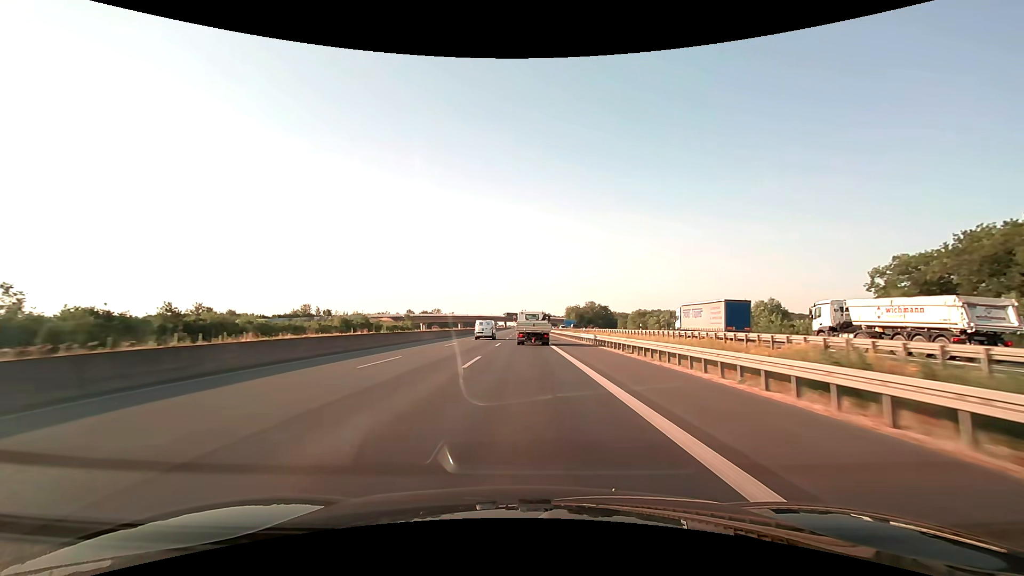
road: motorway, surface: asphalt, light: Day
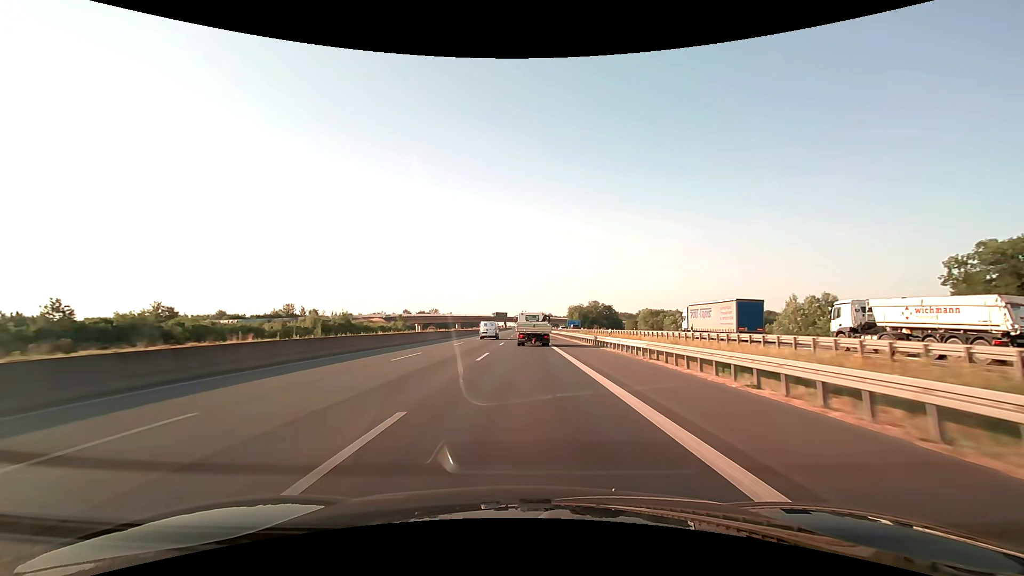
(0.0, +14.2) m; 0°
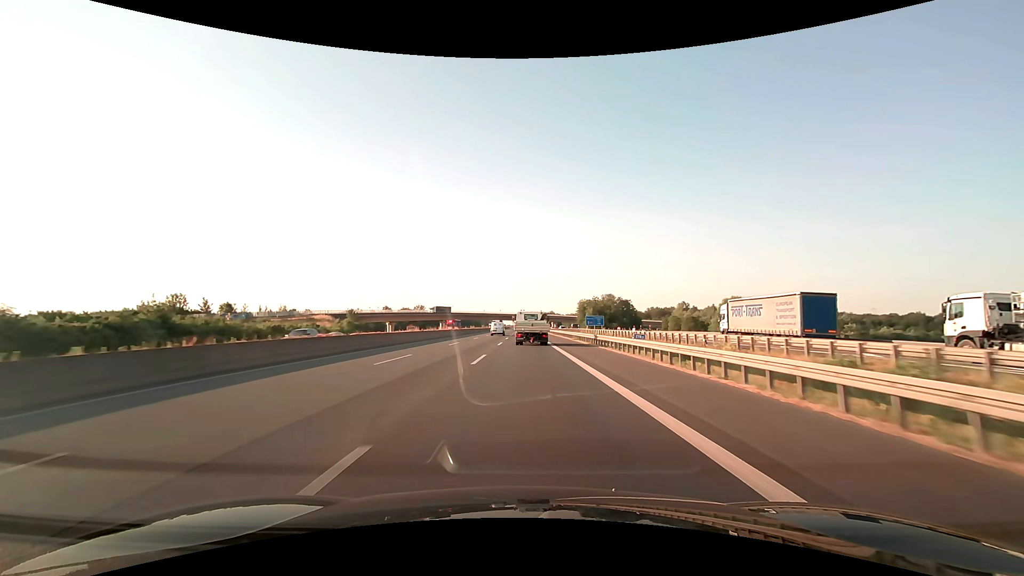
(0.0, +56.9) m; 0°
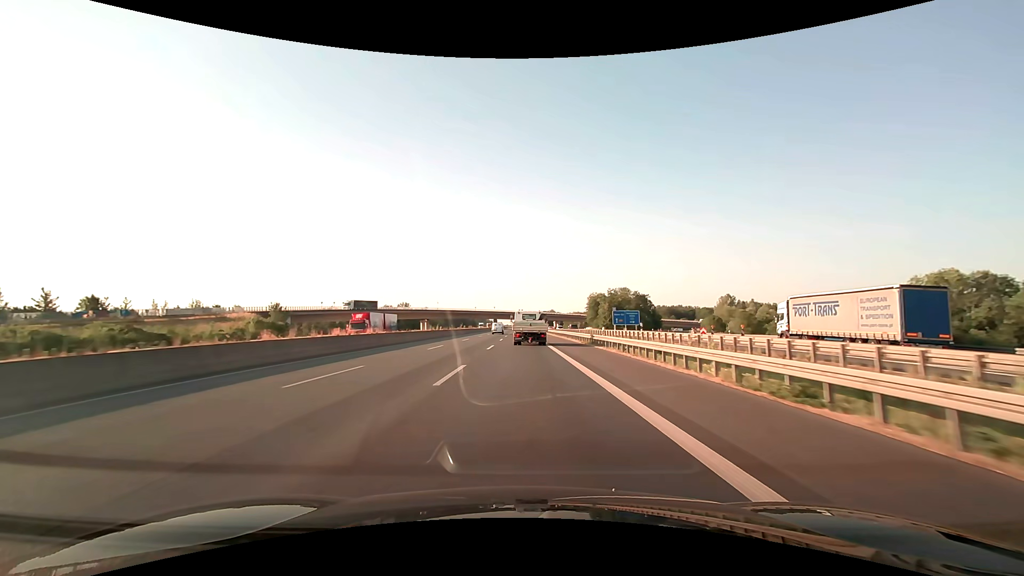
(+0.1, +42.7) m; 0°
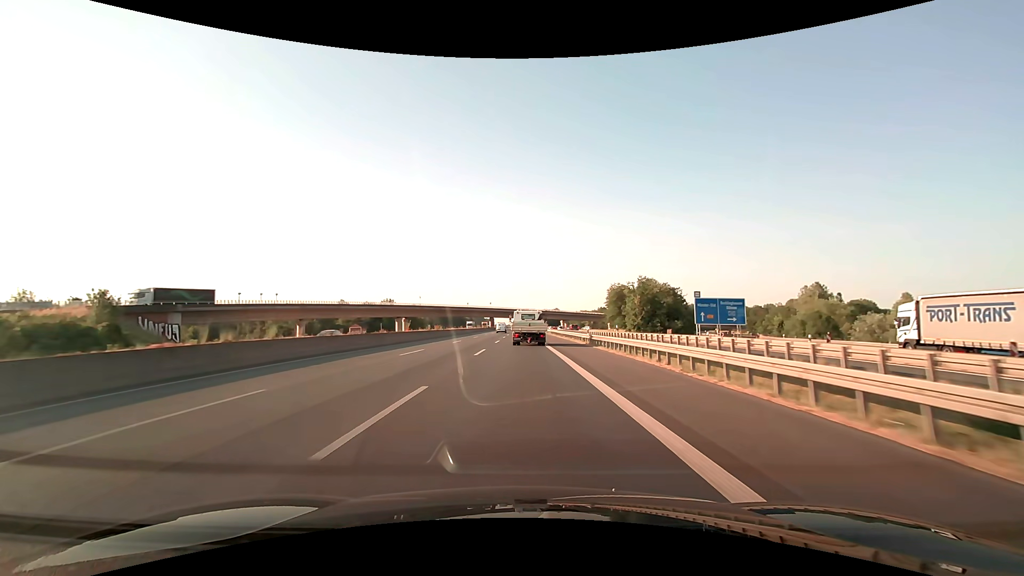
(-0.1, +42.7) m; 0°
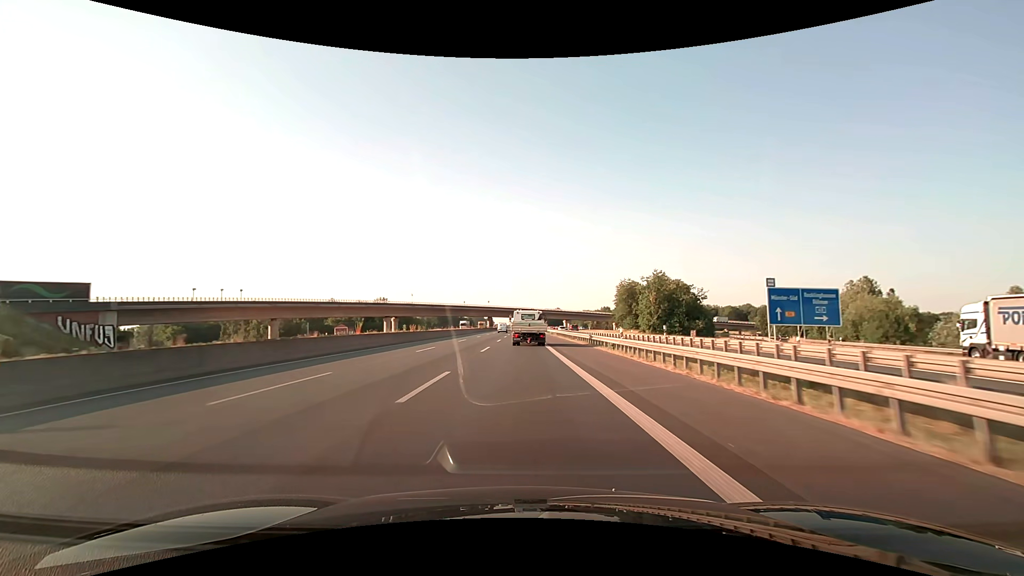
(0.0, +14.2) m; 0°
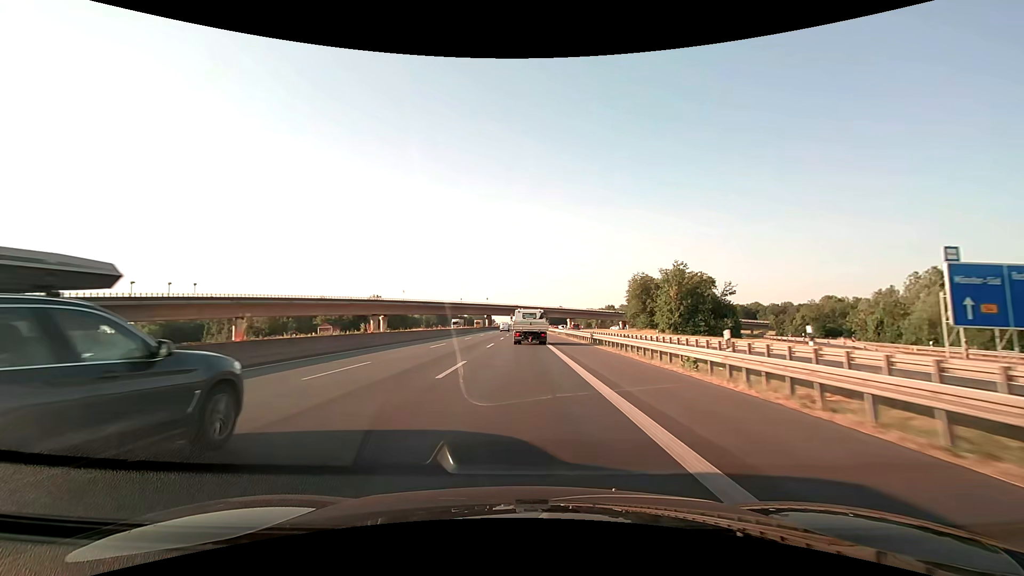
(0.0, +14.2) m; 0°
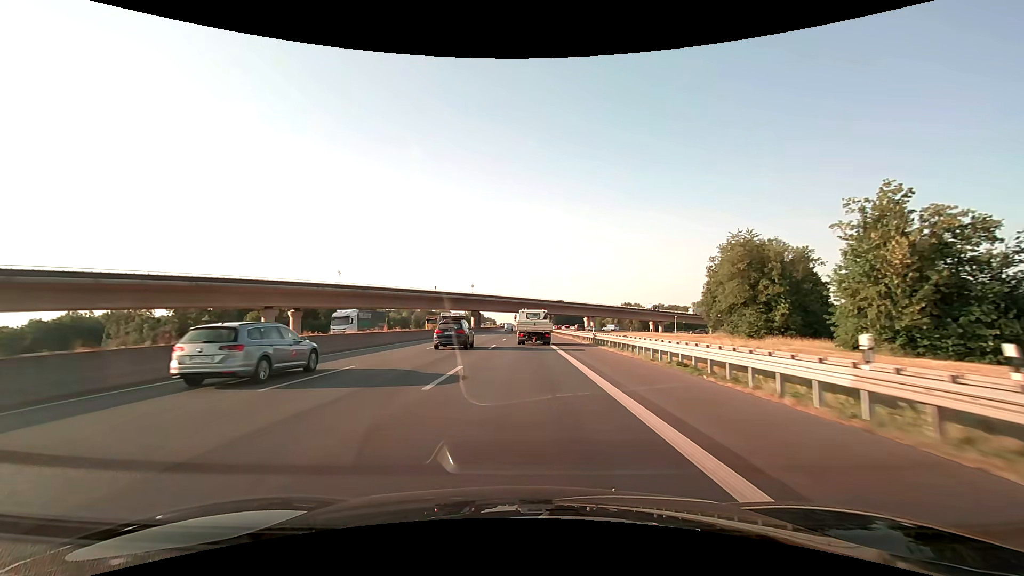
(-0.1, +56.9) m; 0°
(0, +10) (0, +20) (0, +30) (0, +40) (0, +50) (0, +60) (0, +70) (0, +80) (0, +90) (0, +100) m
